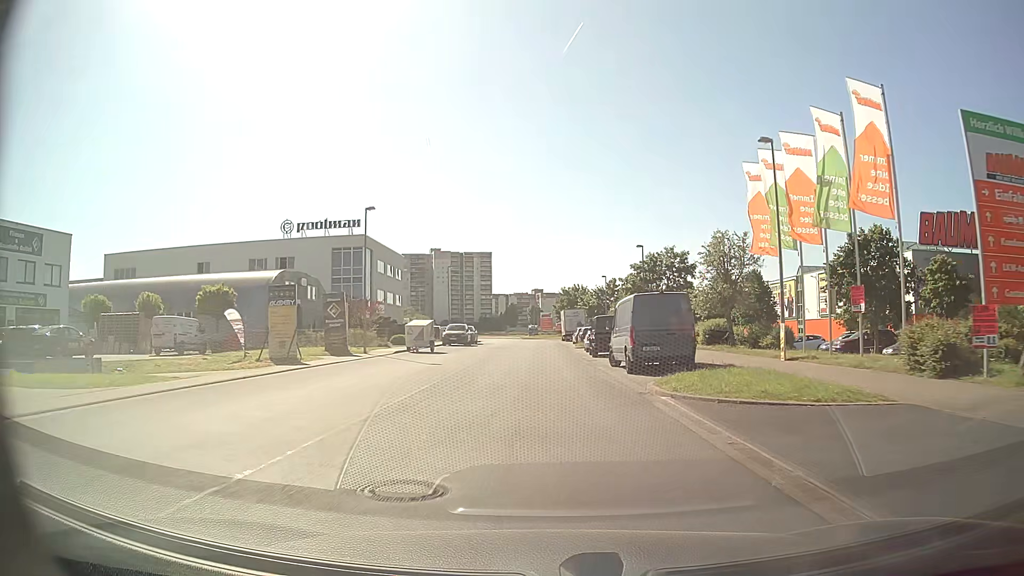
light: Day
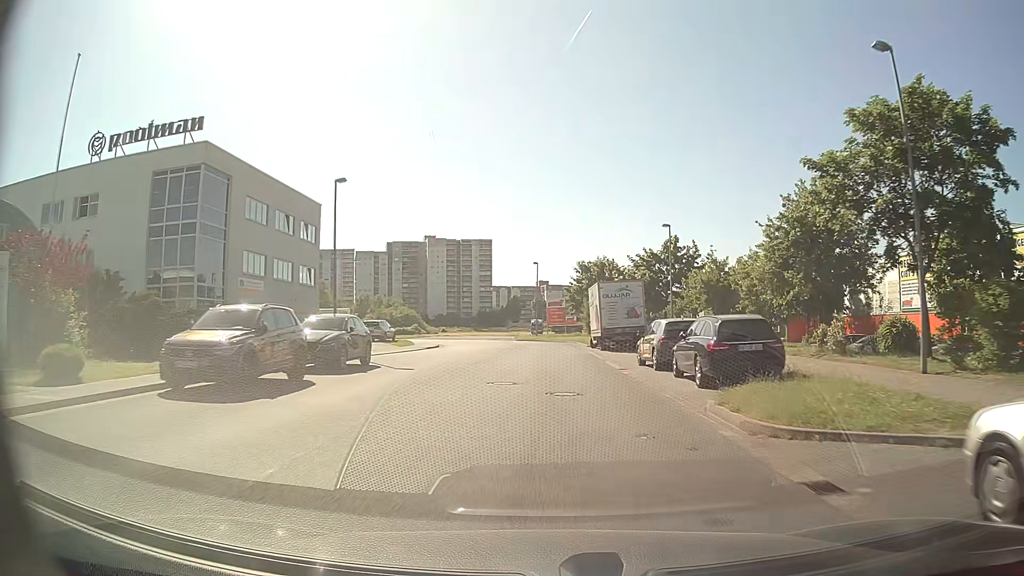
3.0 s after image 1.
(-0.4, +39.1) m; -1°
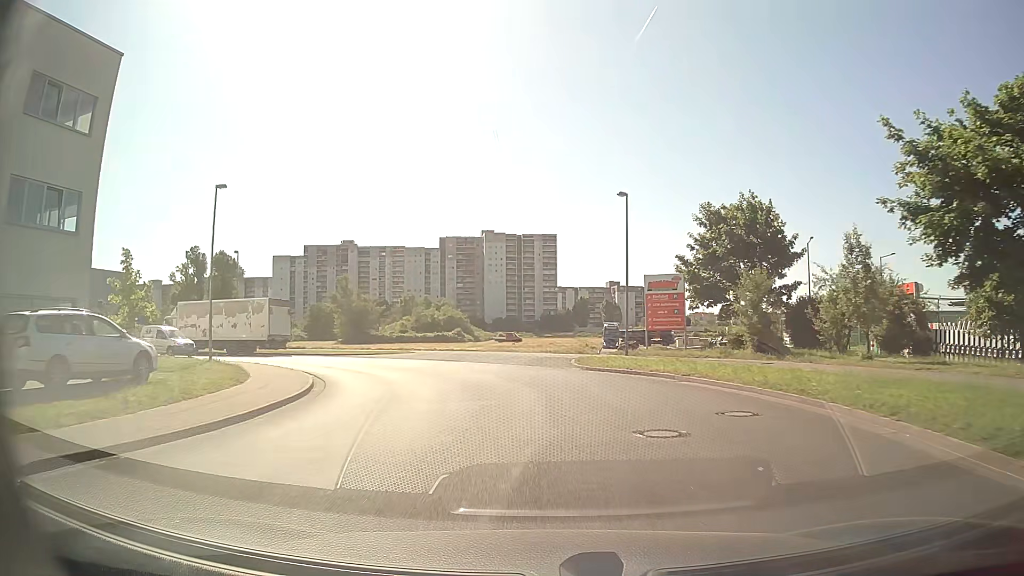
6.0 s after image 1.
(-1.1, +37.4) m; -5°
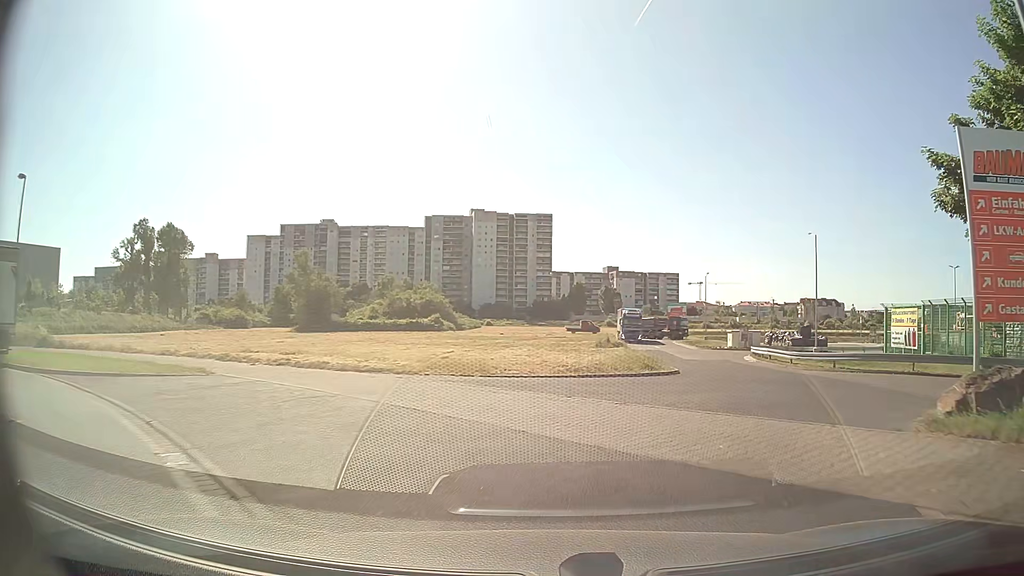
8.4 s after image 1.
(-1.1, +25.9) m; 0°
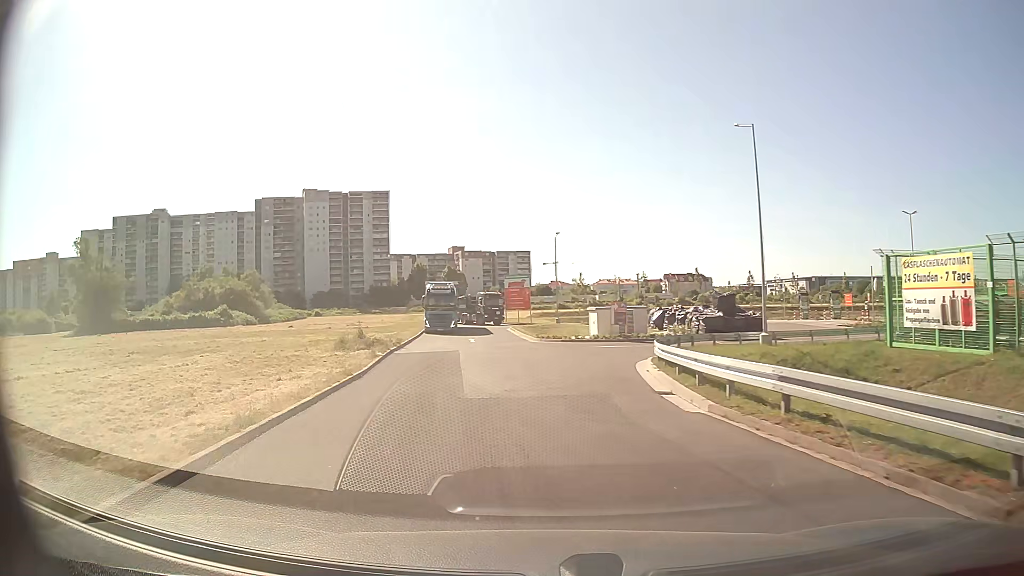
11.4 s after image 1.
(+6.8, +26.2) m; +13°
